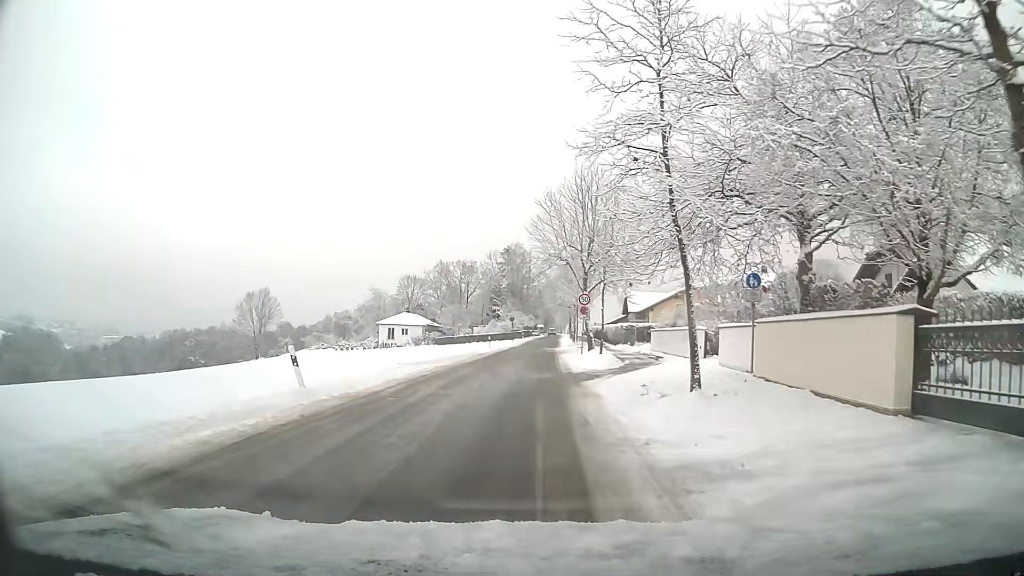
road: residential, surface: asphalt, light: Day
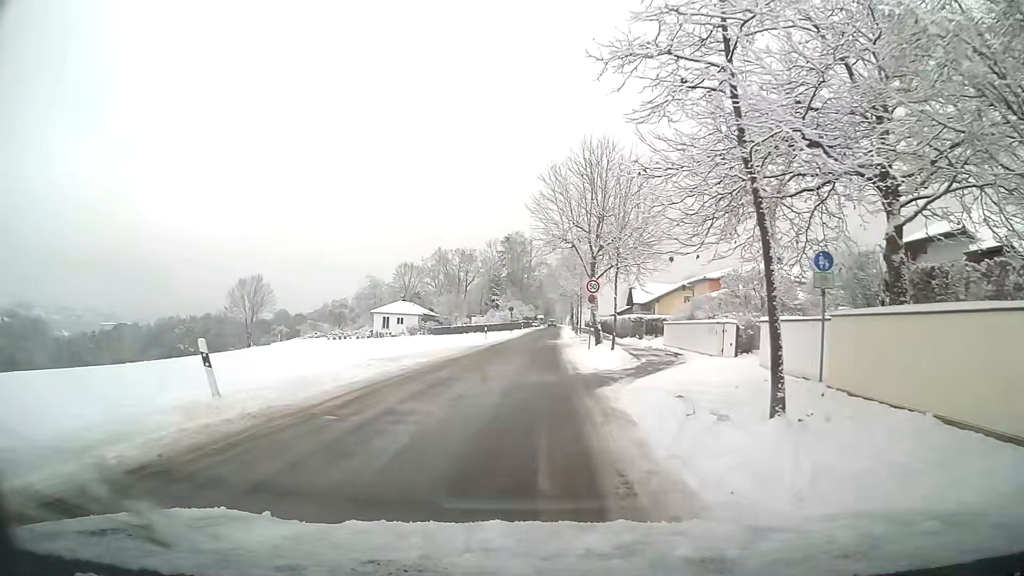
(0.0, +4.3) m; 0°
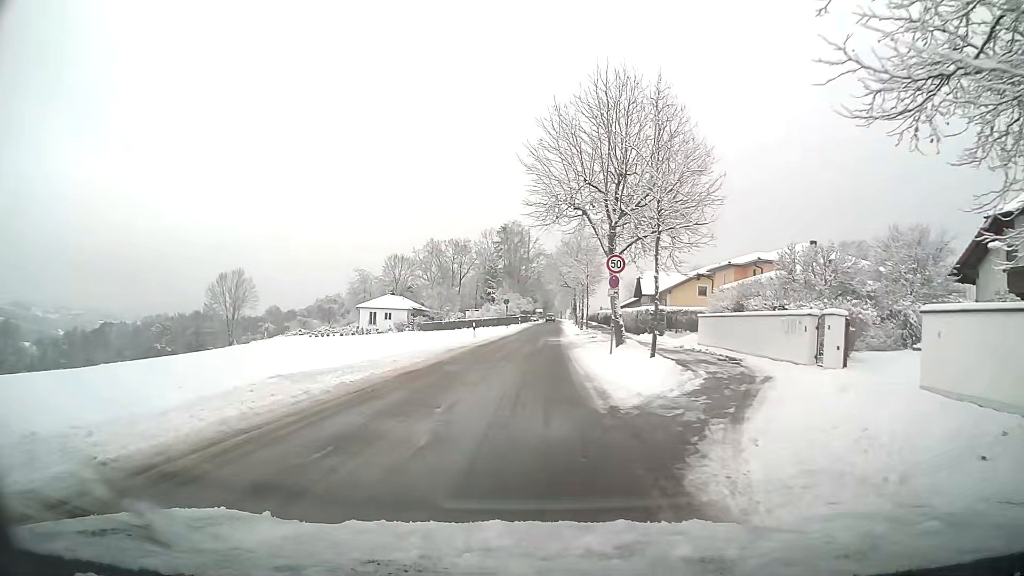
(+0.1, +8.8) m; +1°
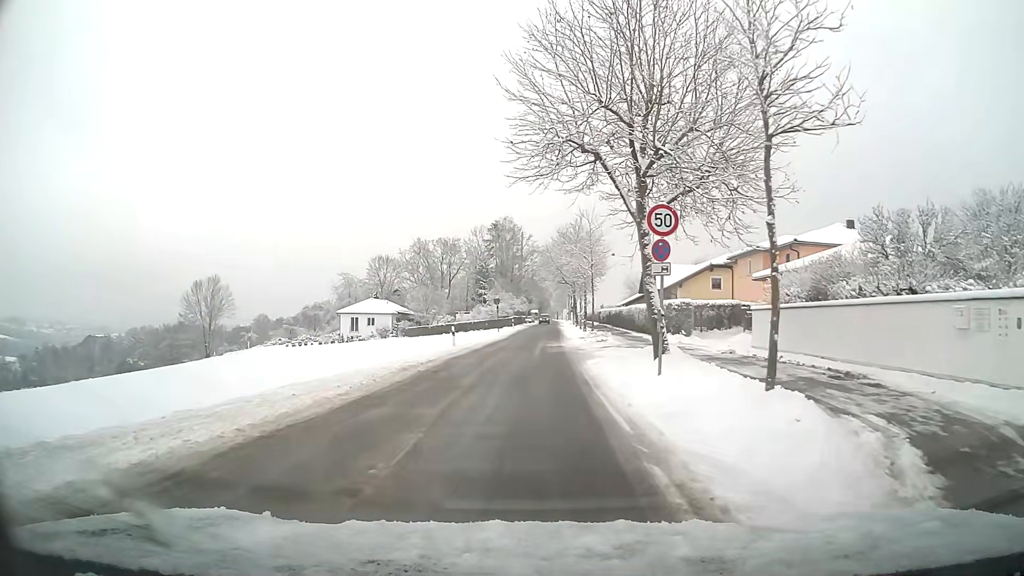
(0.0, +8.5) m; 0°
